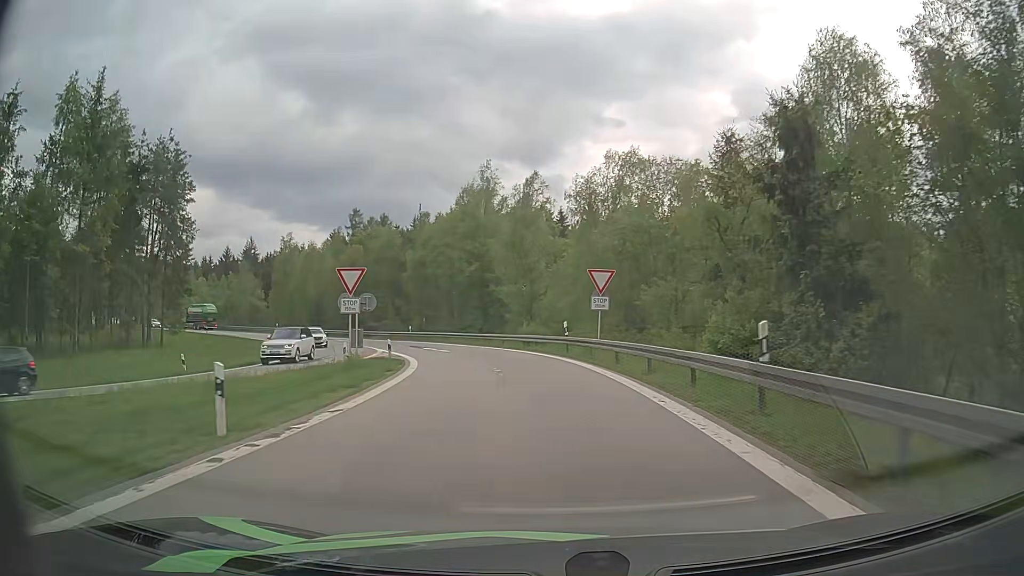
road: motorway_link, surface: asphalt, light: Day
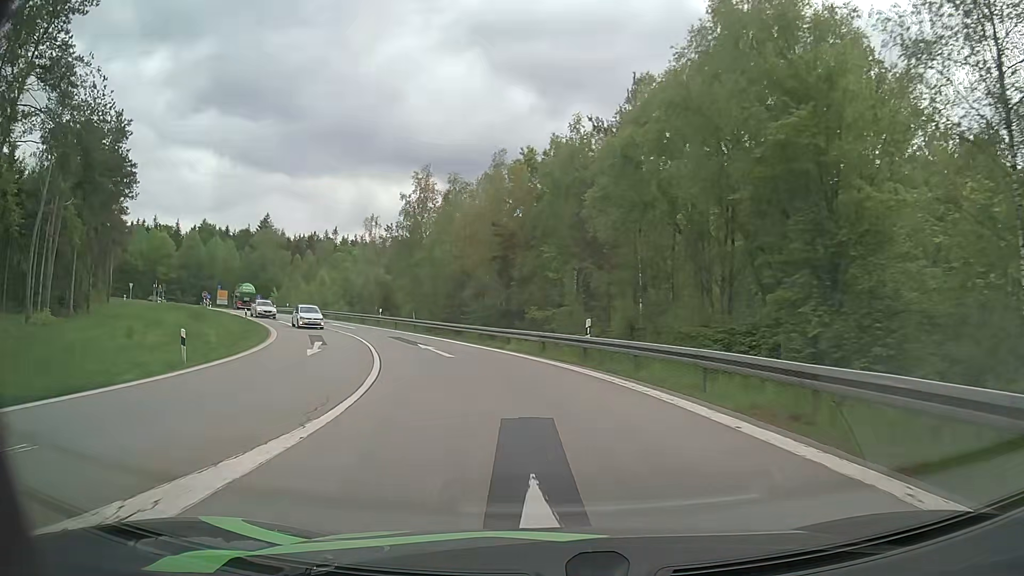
(-5.8, +39.3) m; -19°
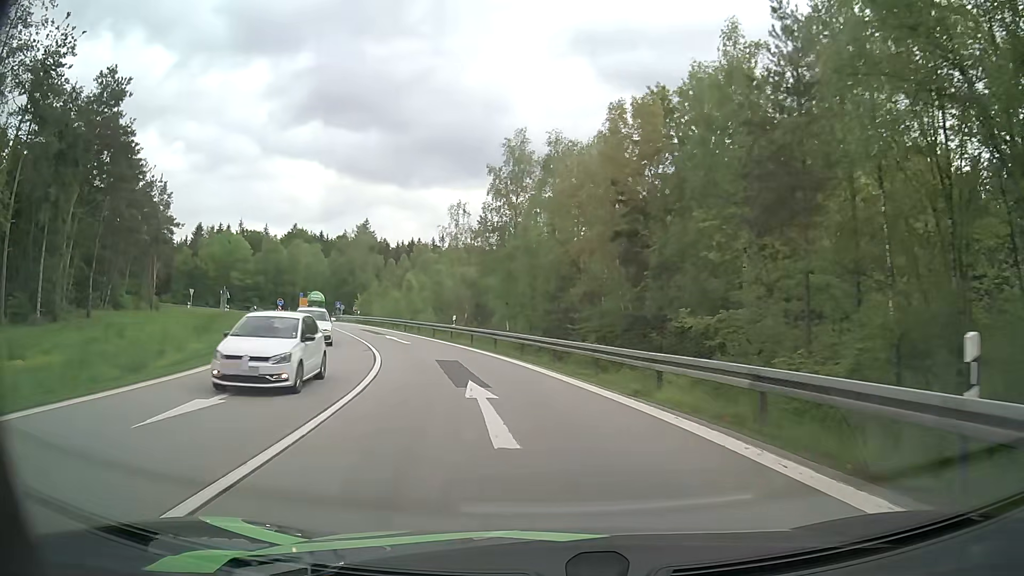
(-1.4, +14.8) m; -11°
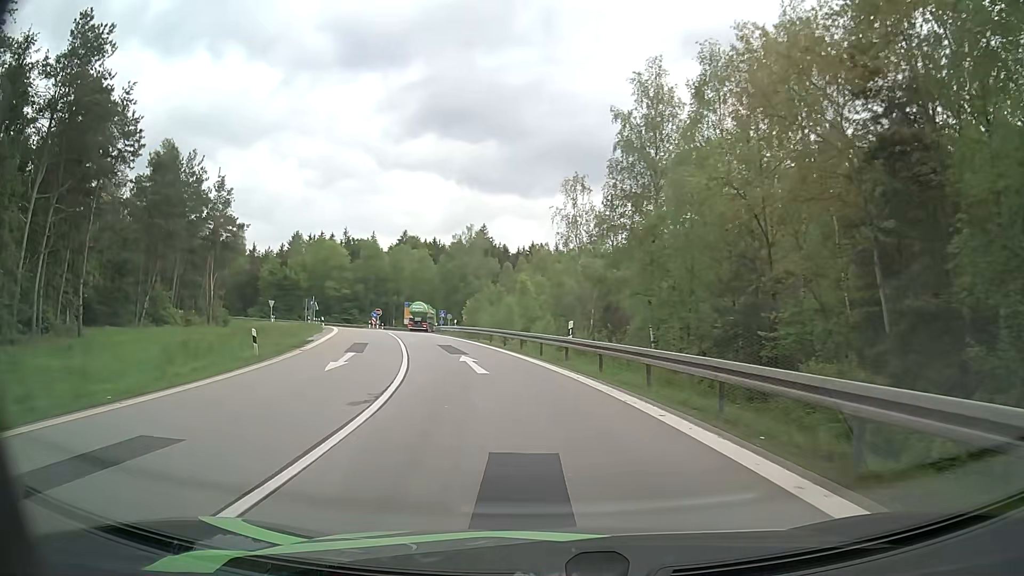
(-1.2, +14.1) m; -10°
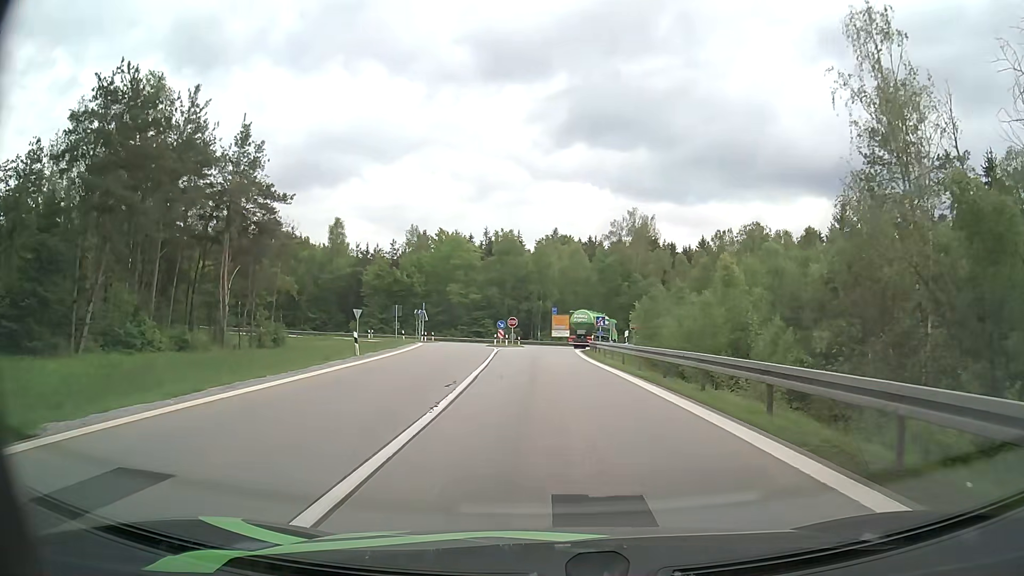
(-4.2, +27.0) m; -14°
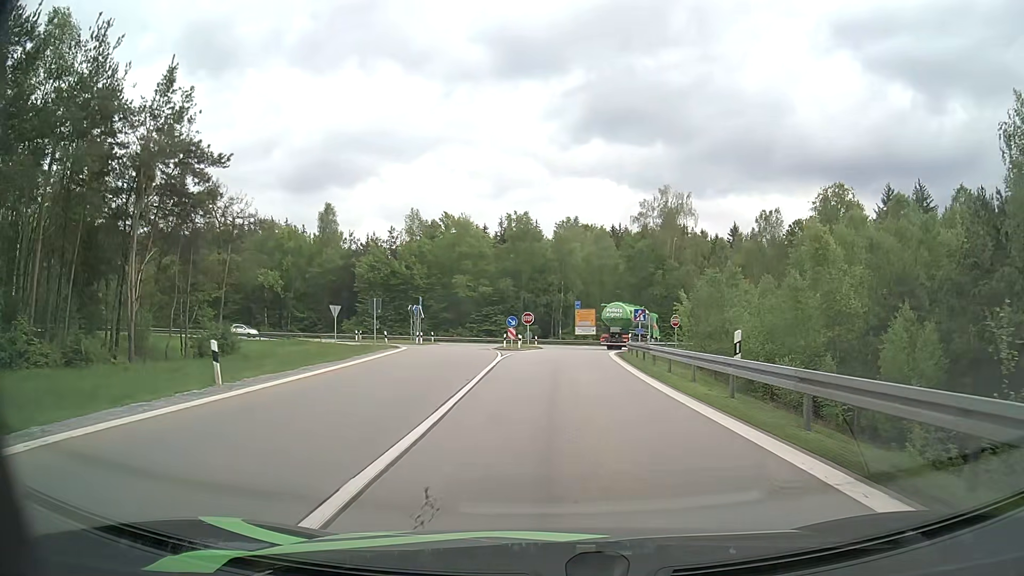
(-0.2, +13.2) m; -2°
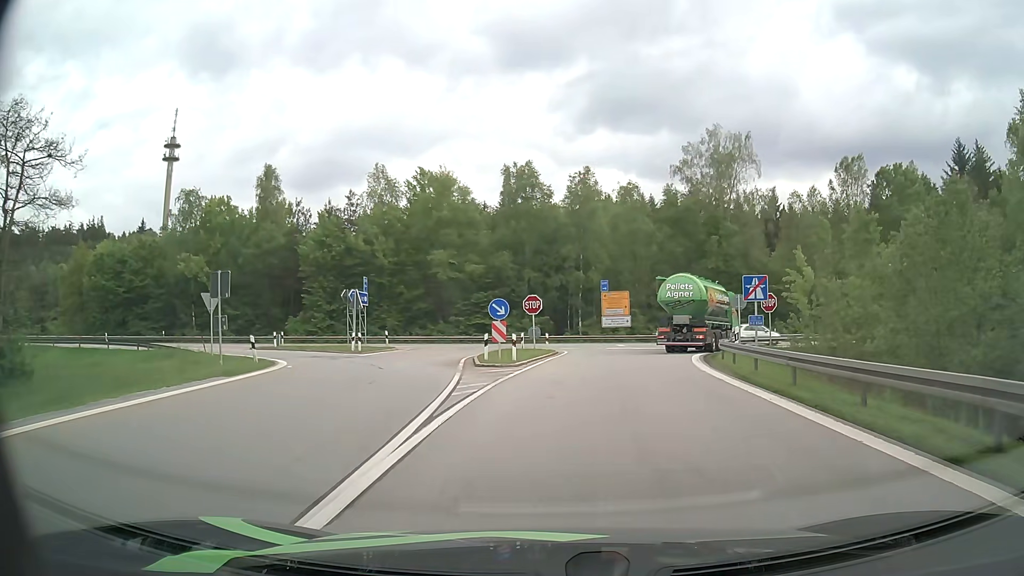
(-0.3, +22.9) m; -1°
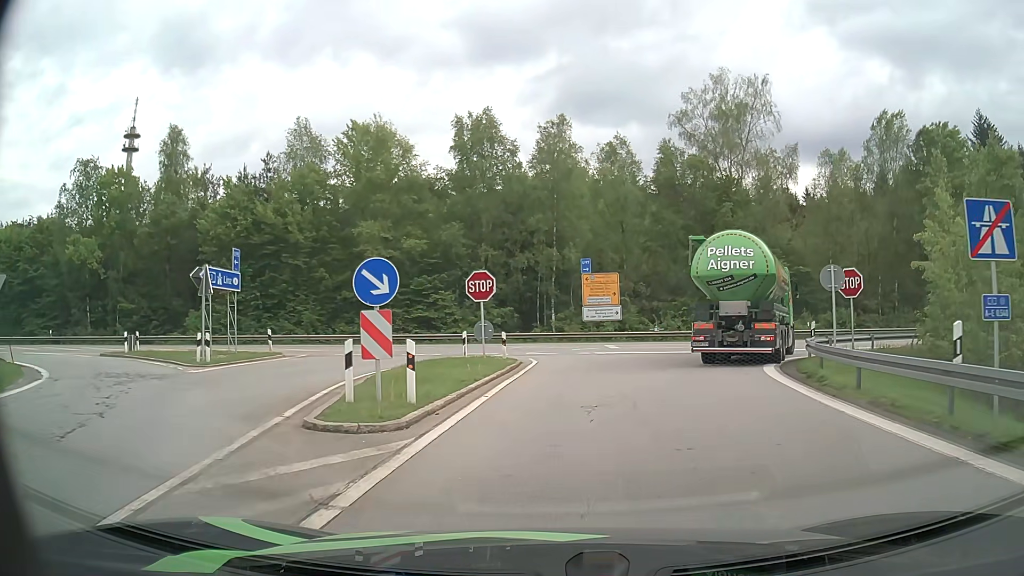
(+0.3, +14.0) m; +3°
